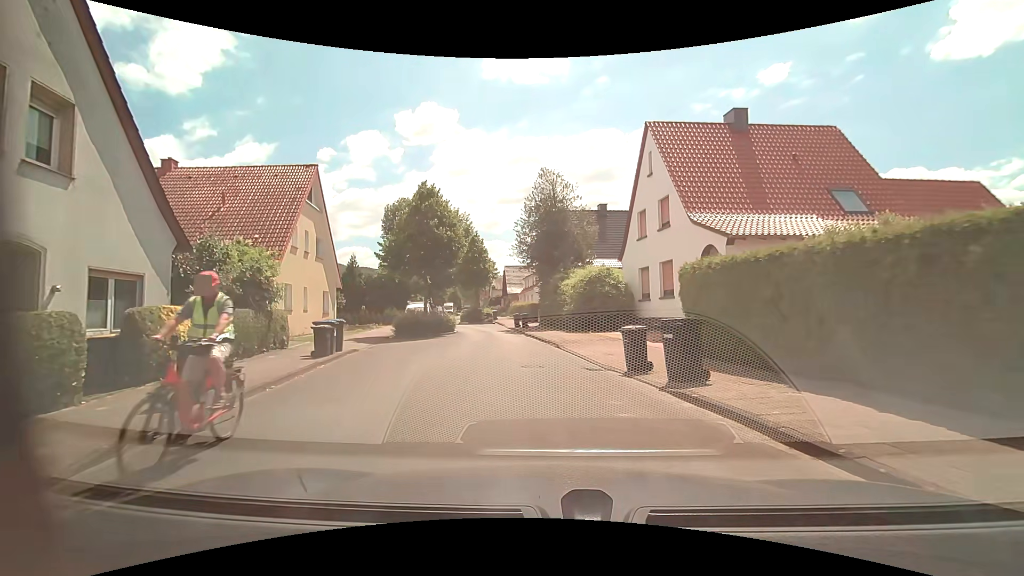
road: unclassified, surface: asphalt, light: Day
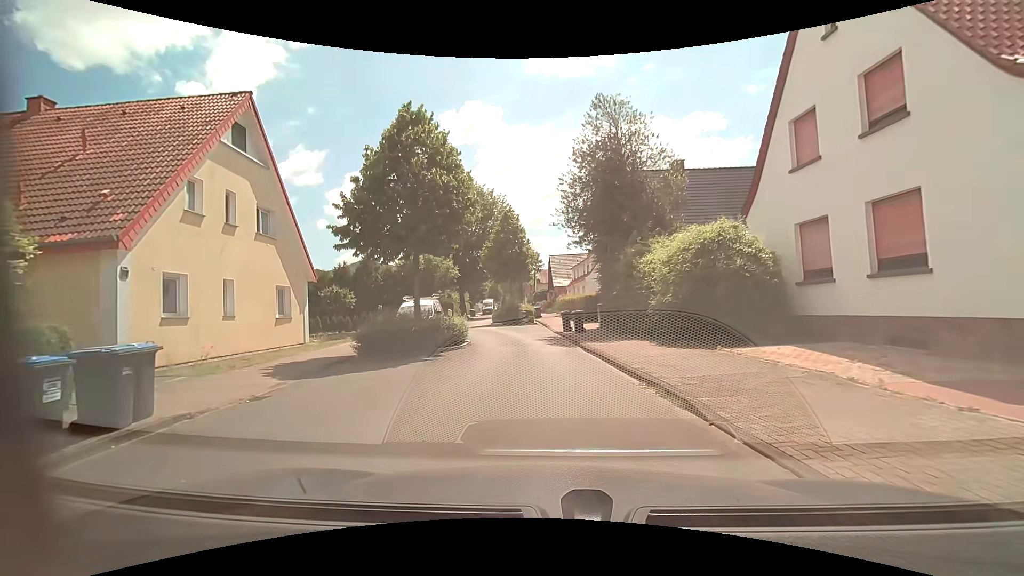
(-0.6, +11.0) m; -6°
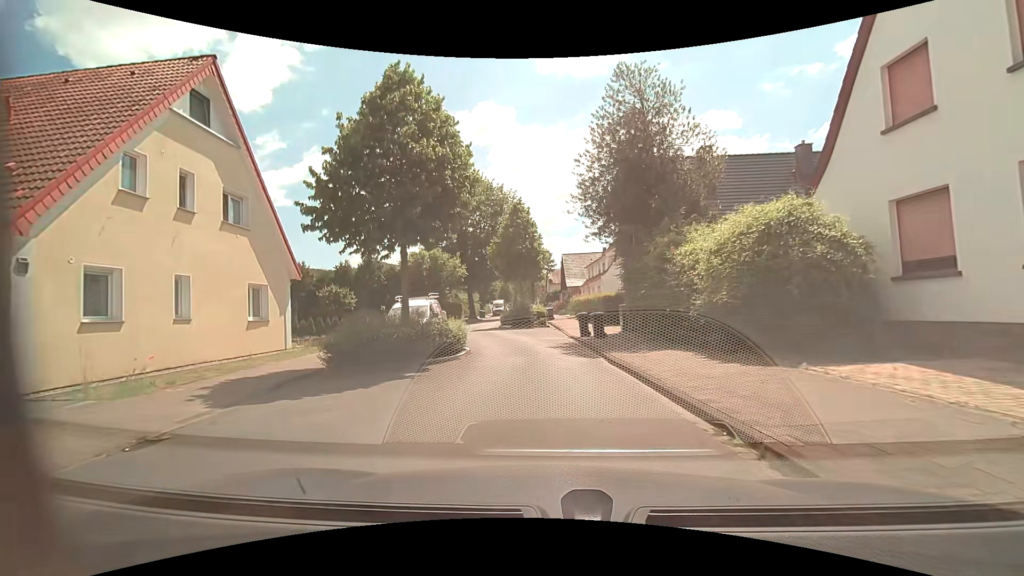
(-0.1, +3.0) m; -1°
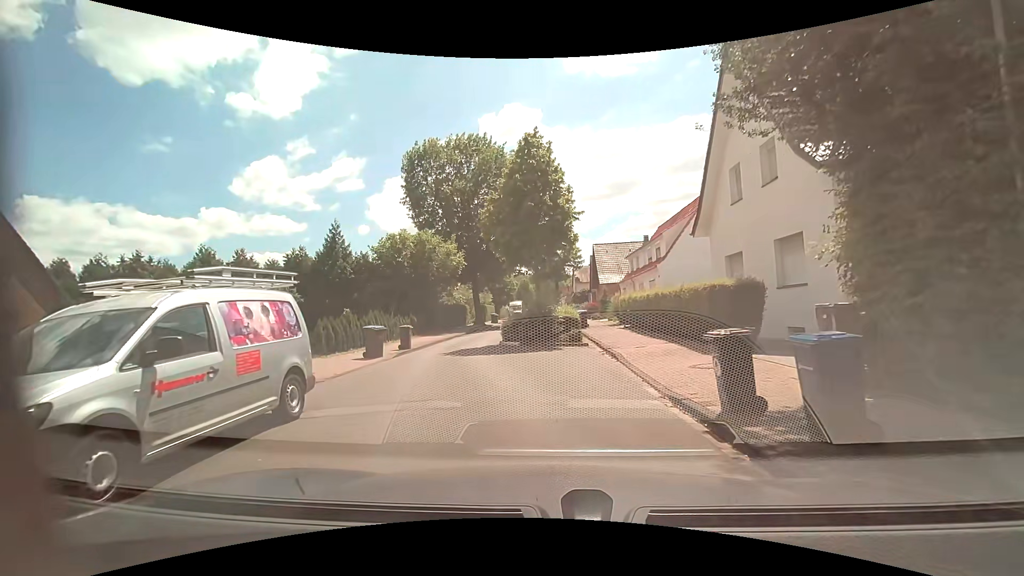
(-0.5, +13.6) m; -4°
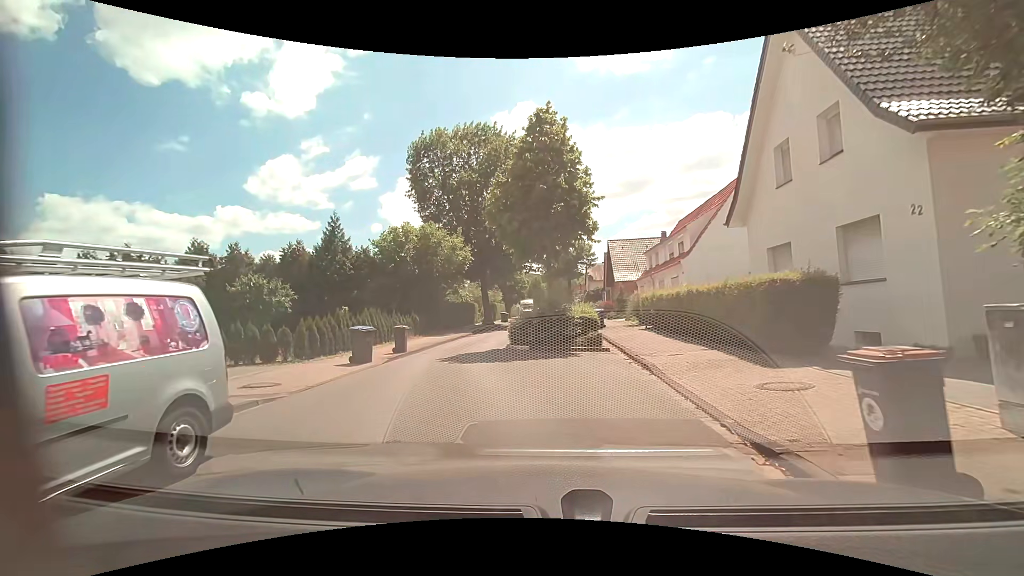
(0.0, +2.4) m; -2°
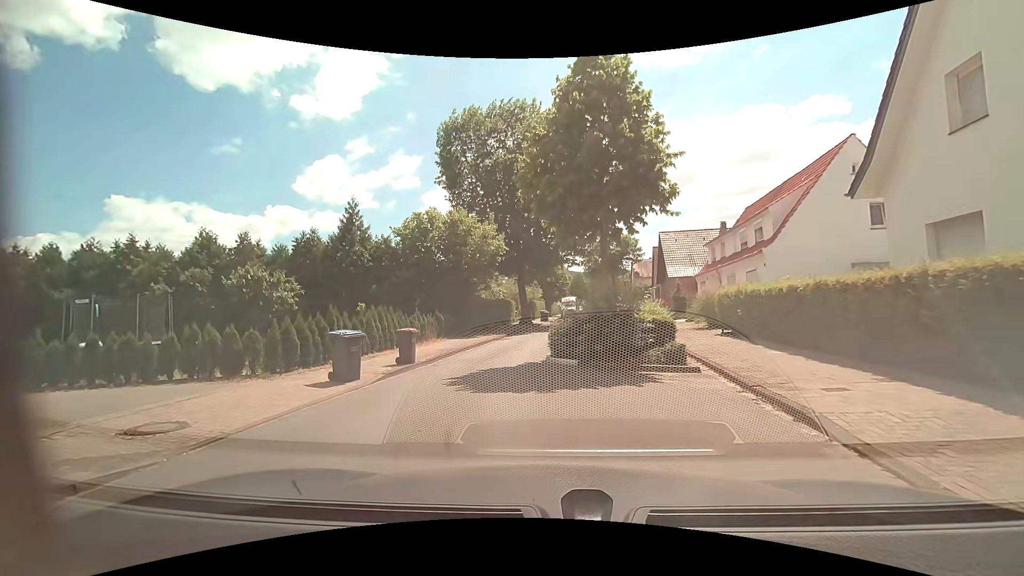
(-0.1, +4.5) m; -4°
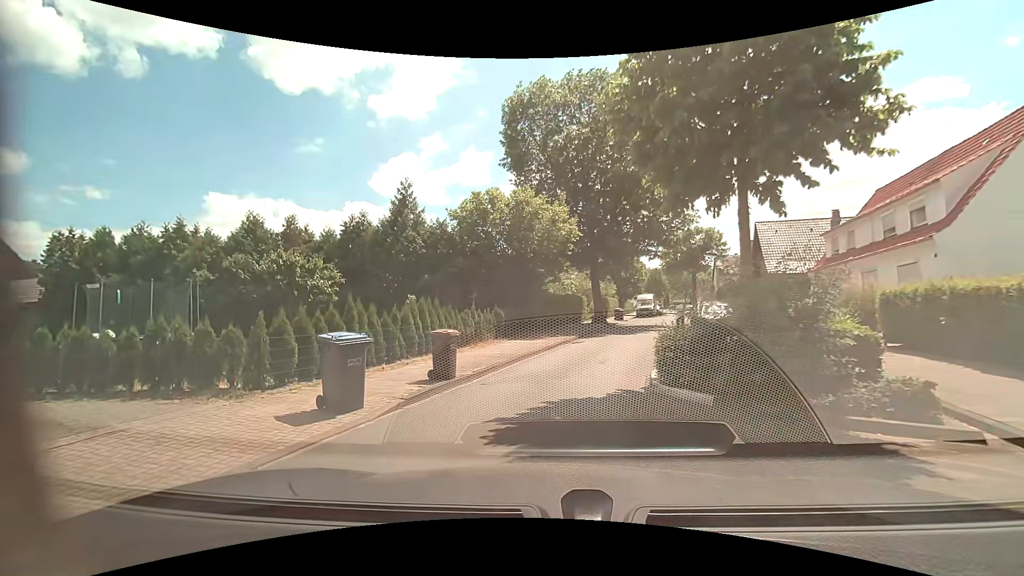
(-0.2, +4.1) m; -6°
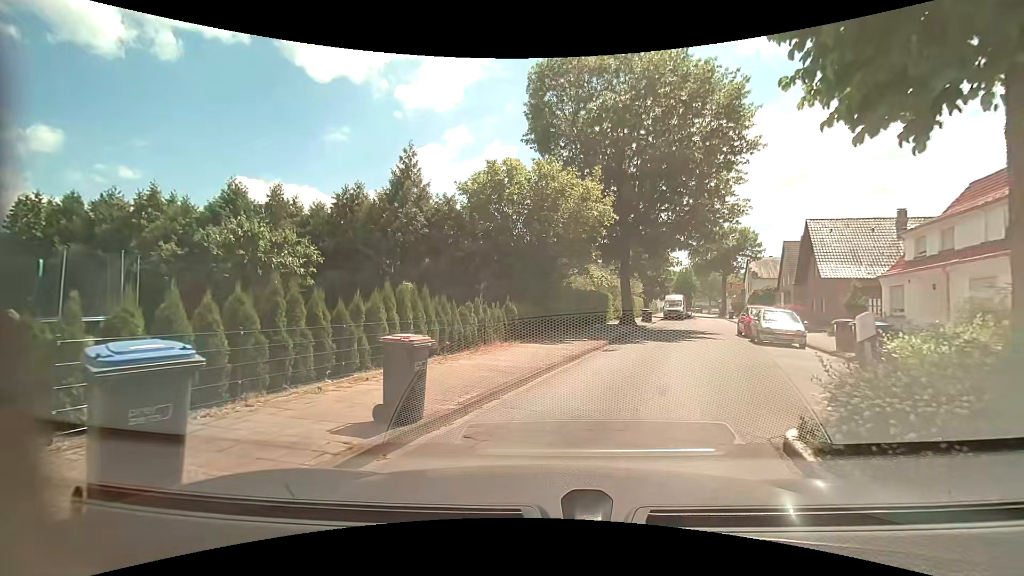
(-0.2, +4.1) m; -3°
